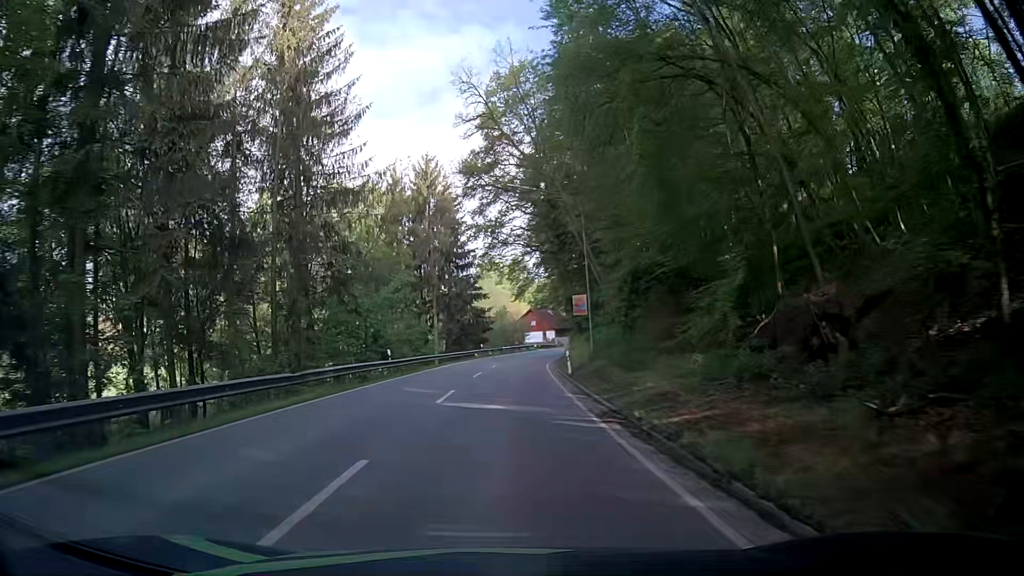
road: secondary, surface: asphalt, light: Day
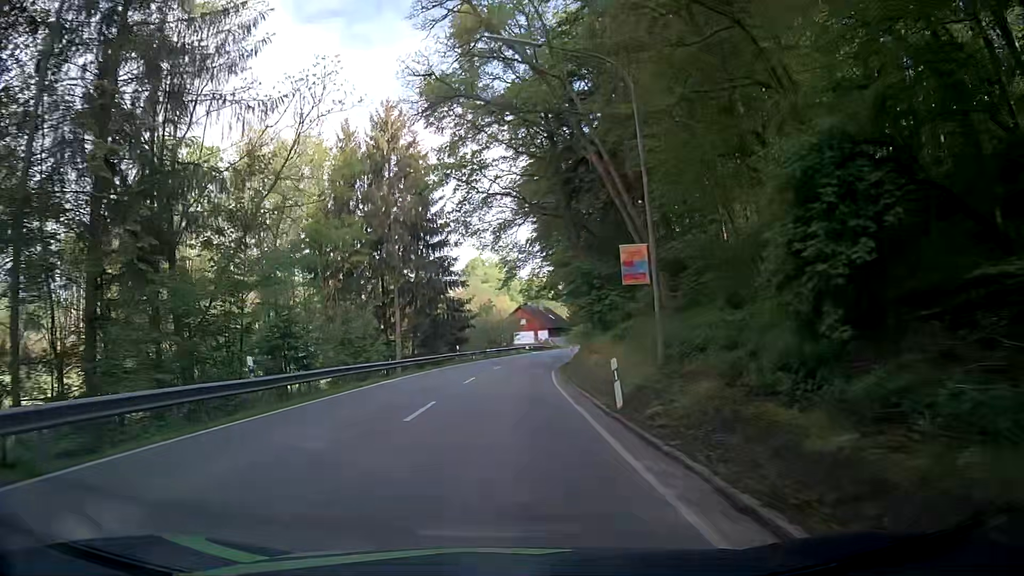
(+0.1, +15.8) m; +1°
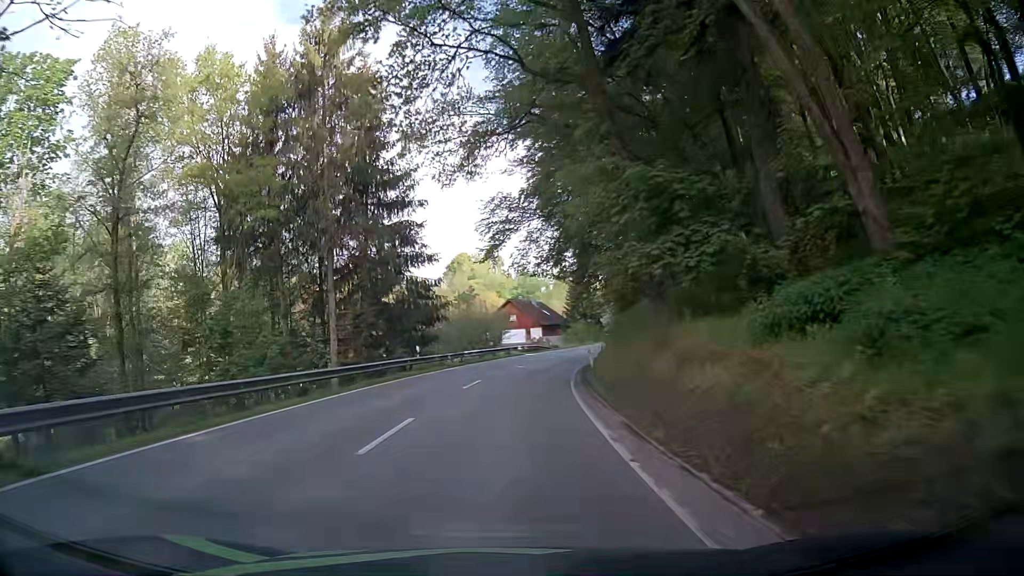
(0.0, +15.7) m; +2°
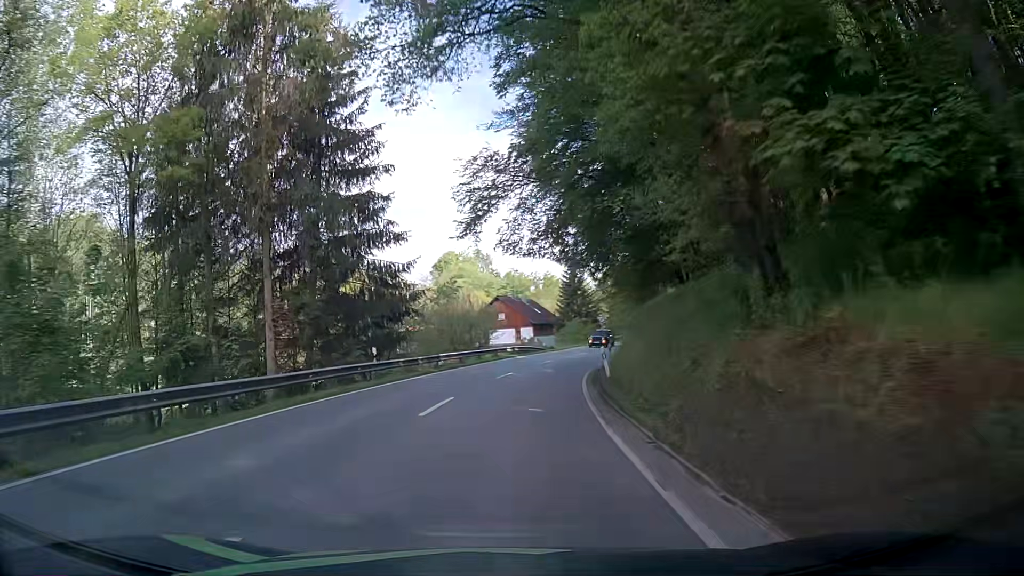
(0.0, +7.8) m; 0°
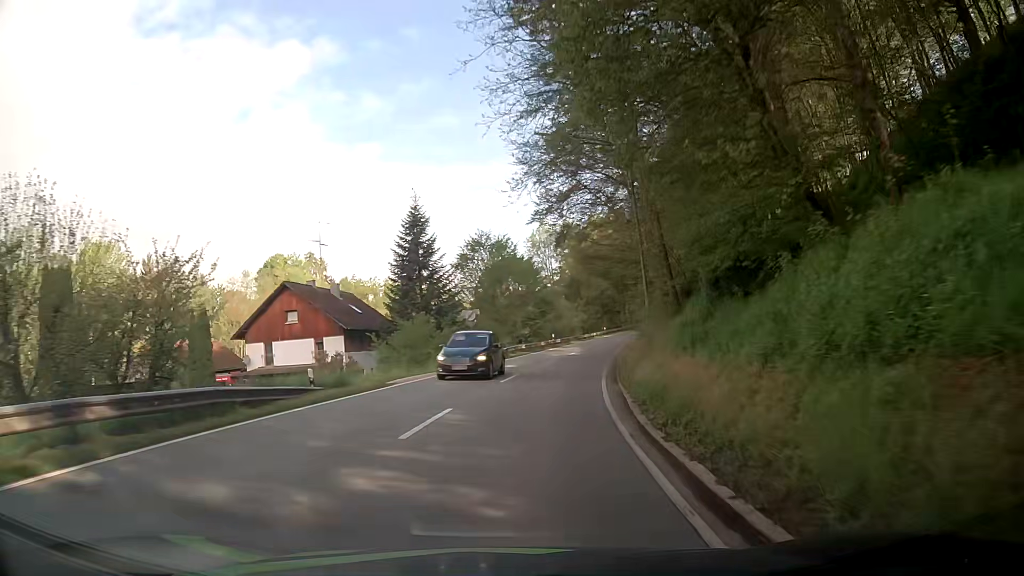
(+3.0, +38.4) m; +12°
(0, +10) (+1, +20) (+3, +30) (+5, +40) (+7, +49) (+9, +59) (+11, +69) (+14, +79) (+16, +88) (+19, +98) m
